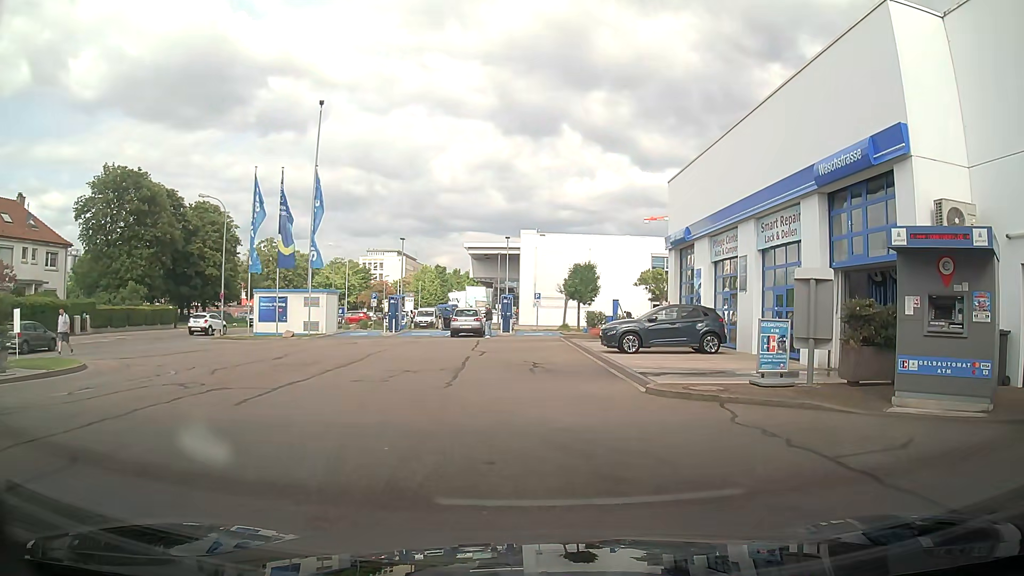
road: service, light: Day
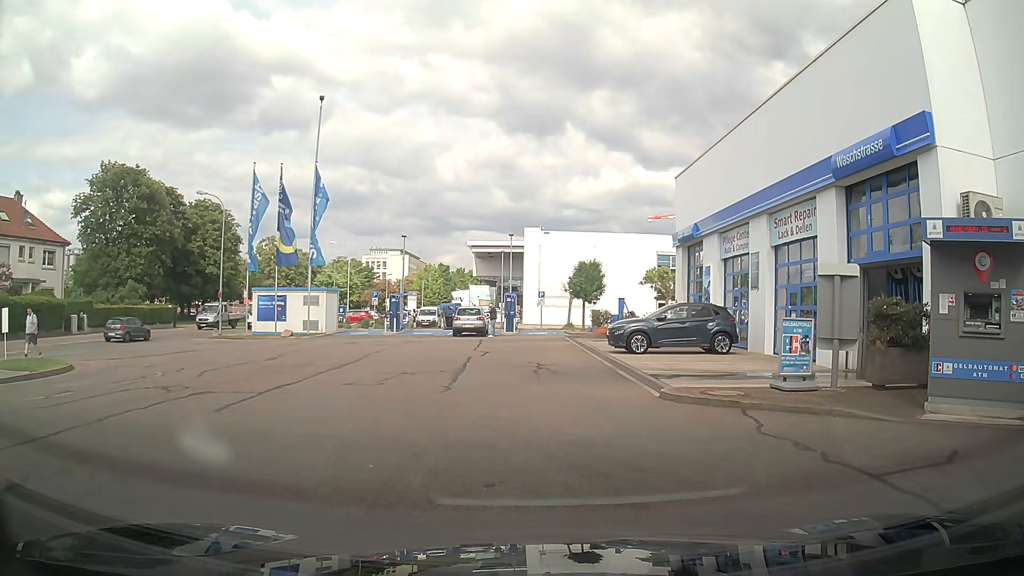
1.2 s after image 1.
(0.0, +0.8) m; 0°
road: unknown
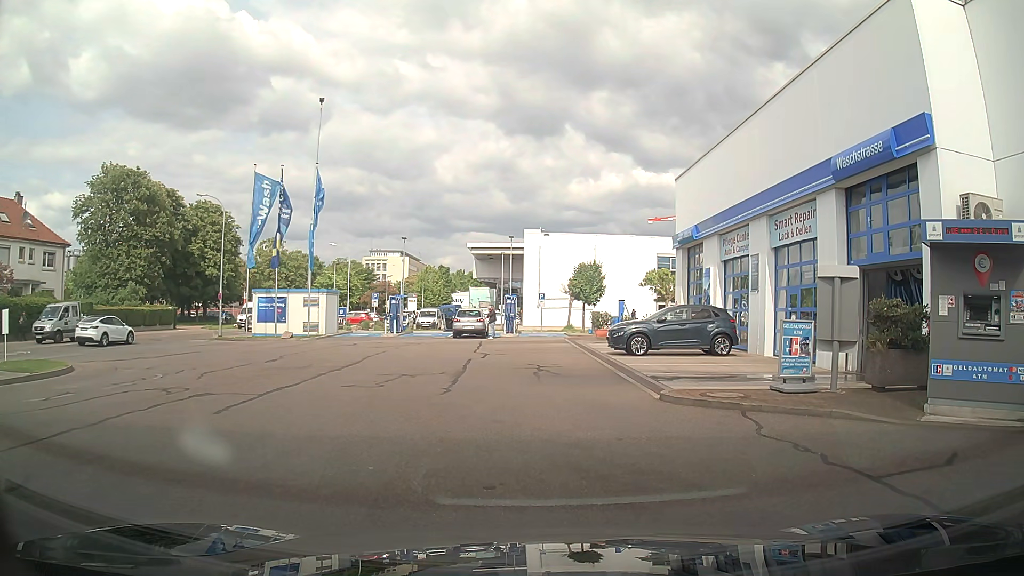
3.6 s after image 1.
(0.0, +0.1) m; 0°
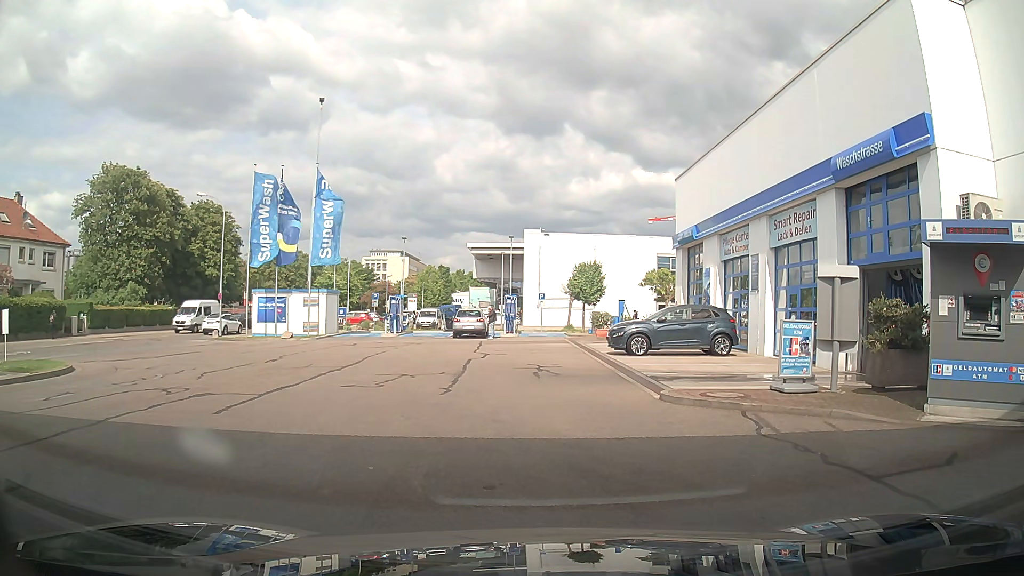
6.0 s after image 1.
(0.0, 0.0) m; 0°
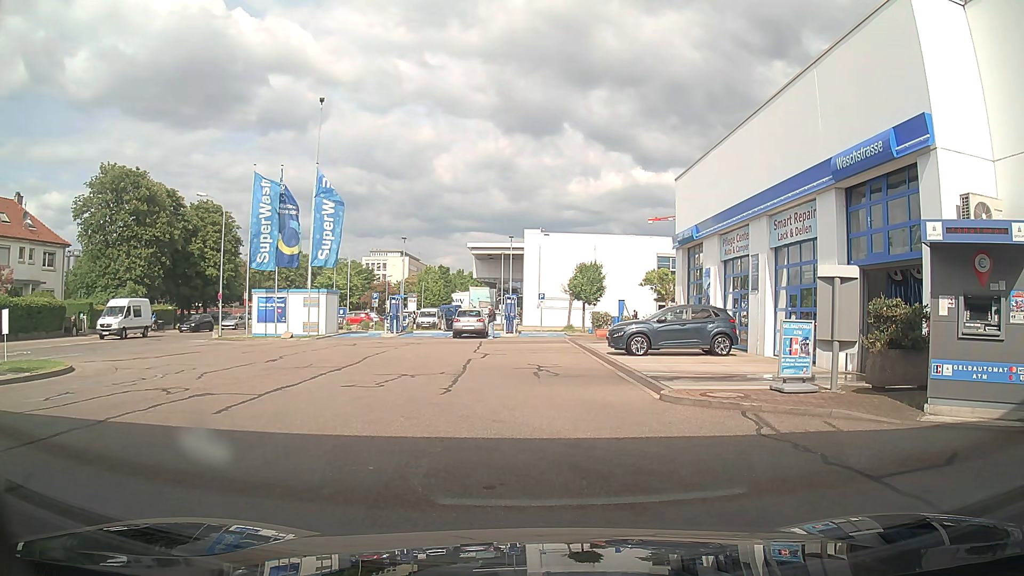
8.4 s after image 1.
(0.0, 0.0) m; 0°
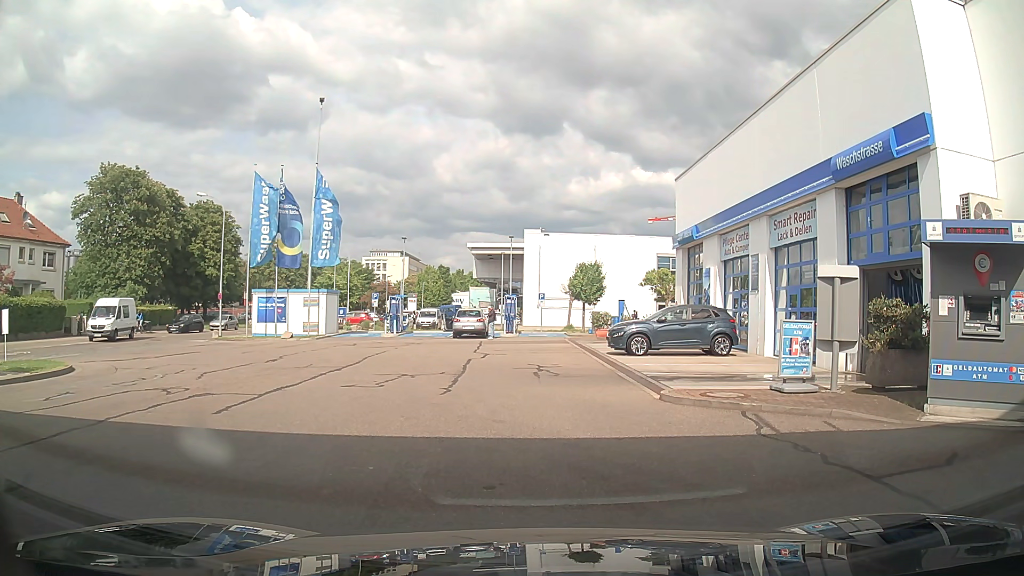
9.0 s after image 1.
(0.0, 0.0) m; 0°
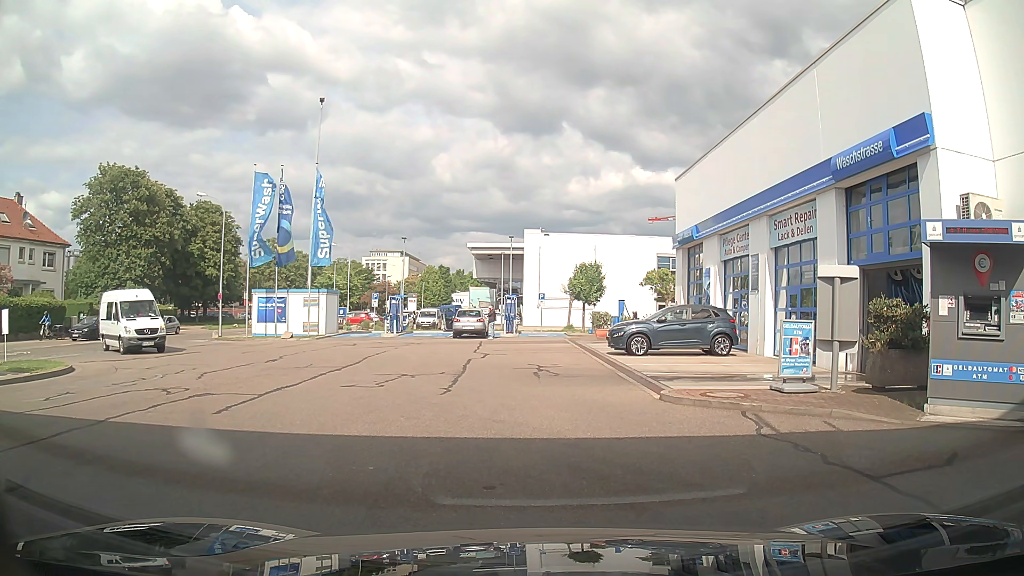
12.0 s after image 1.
(0.0, 0.0) m; 0°
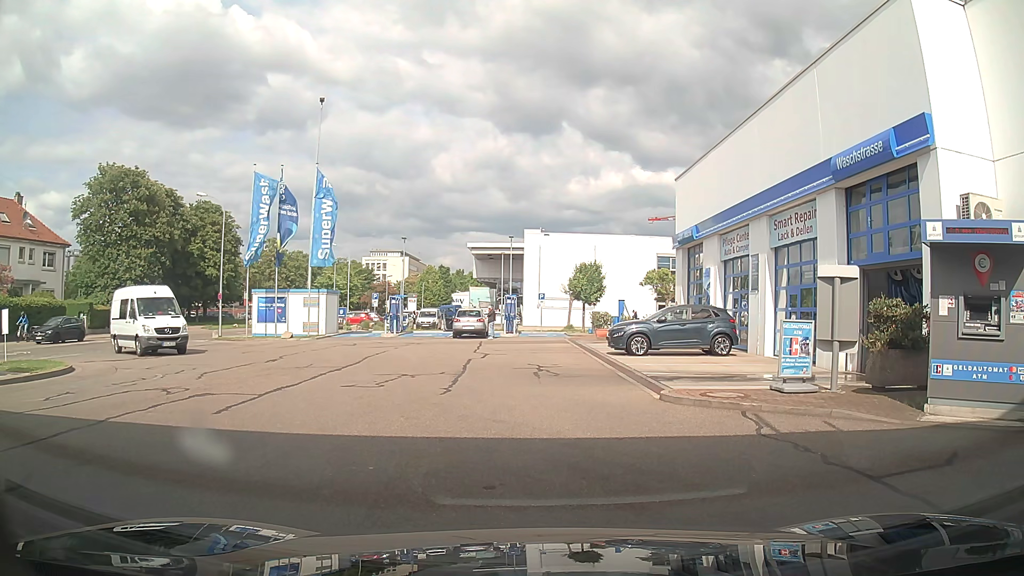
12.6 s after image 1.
(0.0, 0.0) m; 0°
